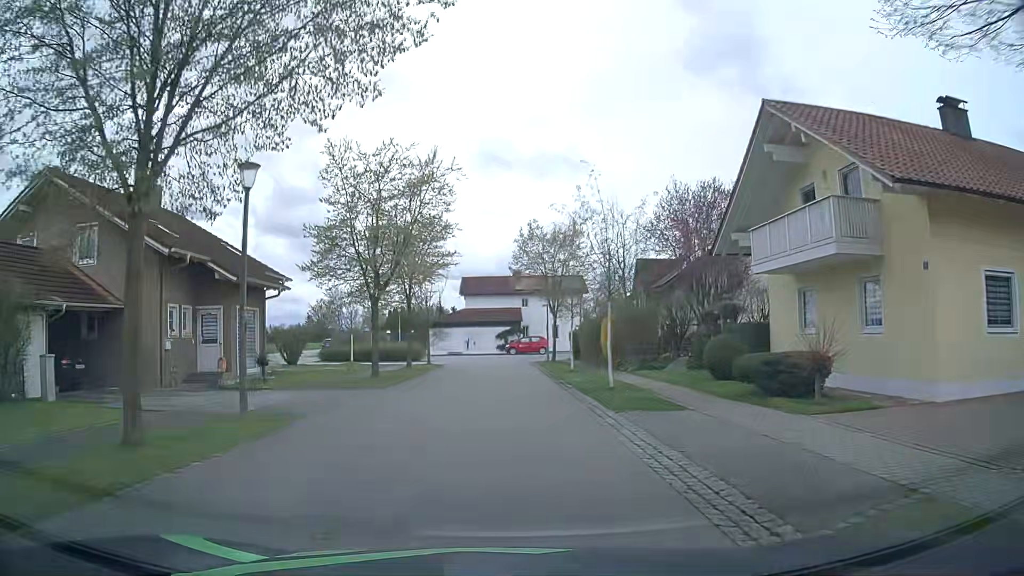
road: residential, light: Day
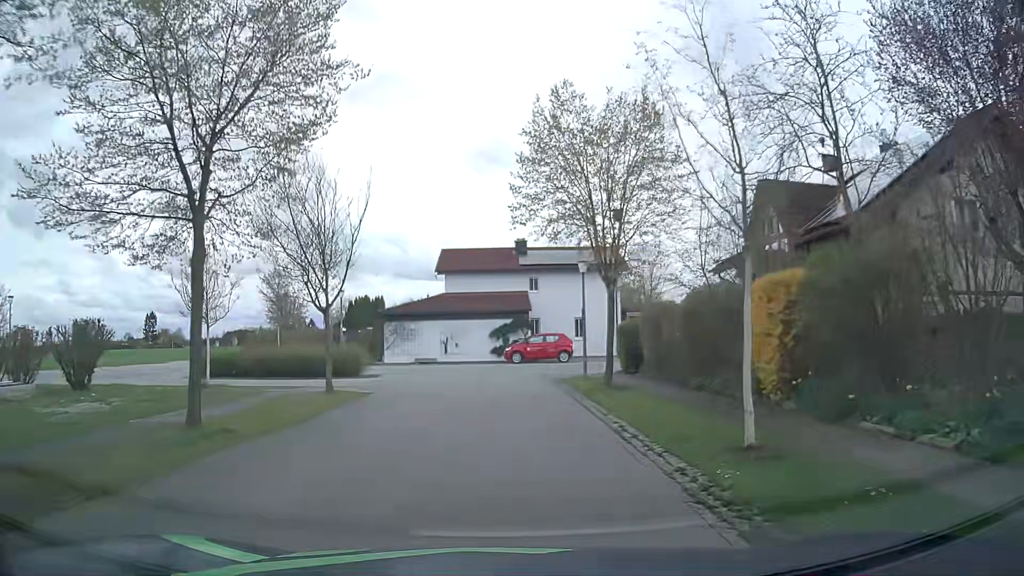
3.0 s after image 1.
(+0.1, +21.1) m; 0°
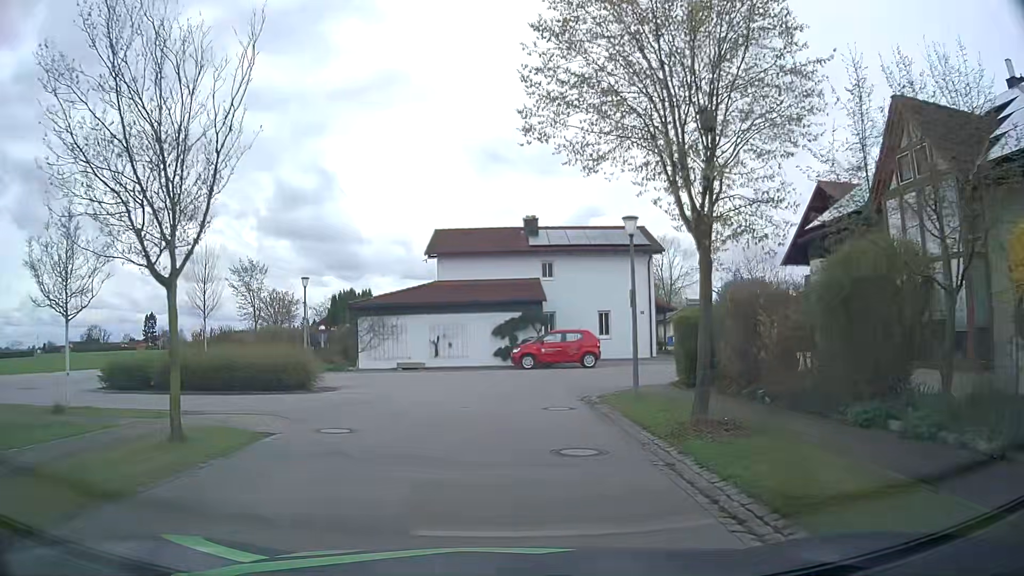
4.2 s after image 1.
(-0.1, +8.2) m; -1°
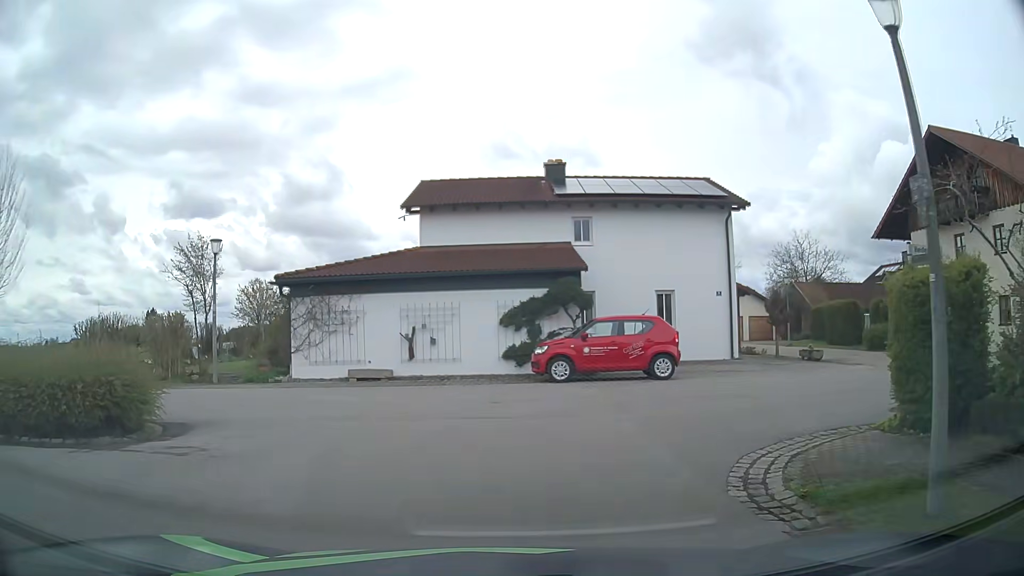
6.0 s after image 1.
(-0.1, +10.9) m; -2°
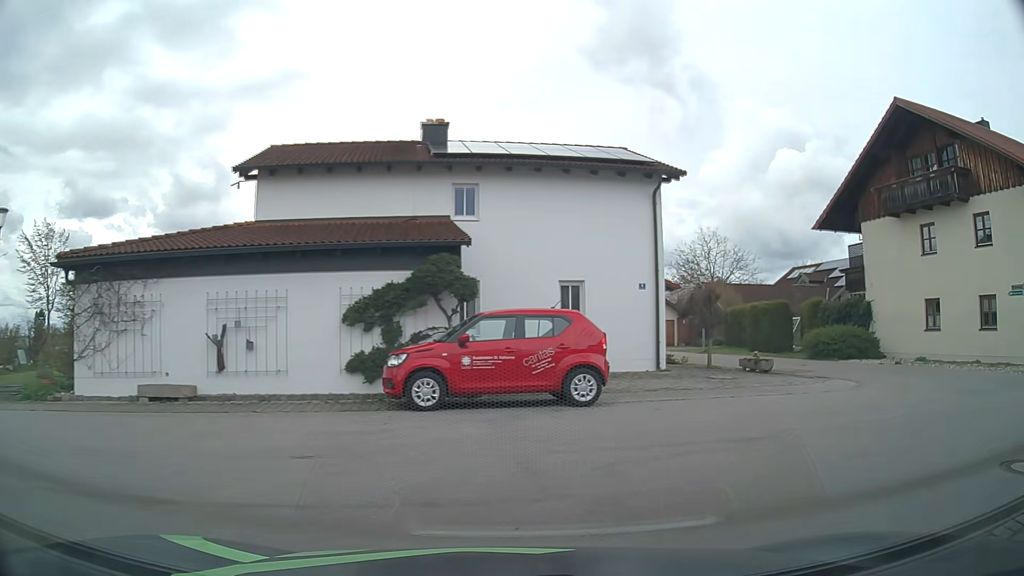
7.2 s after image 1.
(+0.5, +5.5) m; +12°
